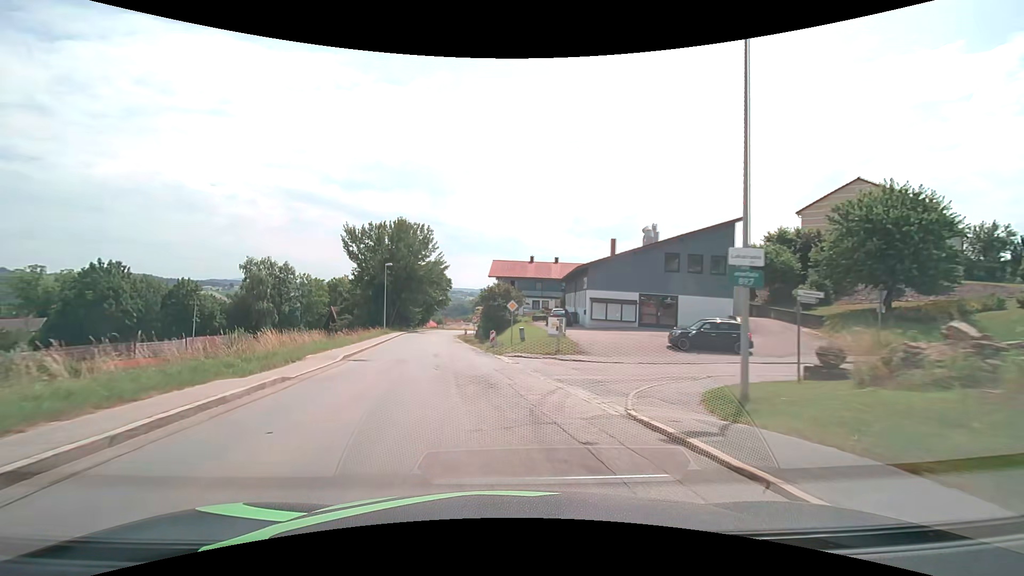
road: secondary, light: Day
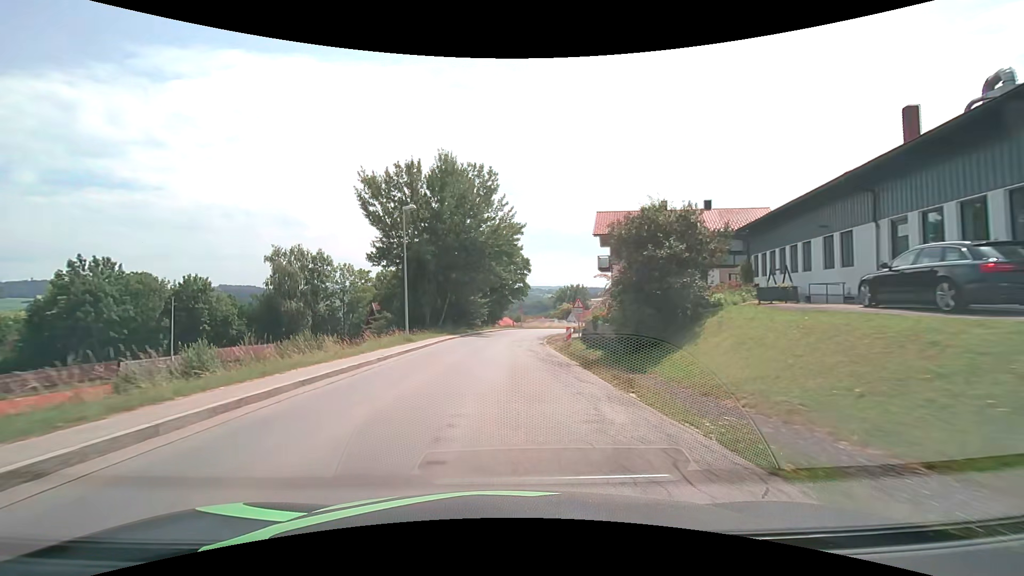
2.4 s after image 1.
(-3.5, +29.9) m; -9°
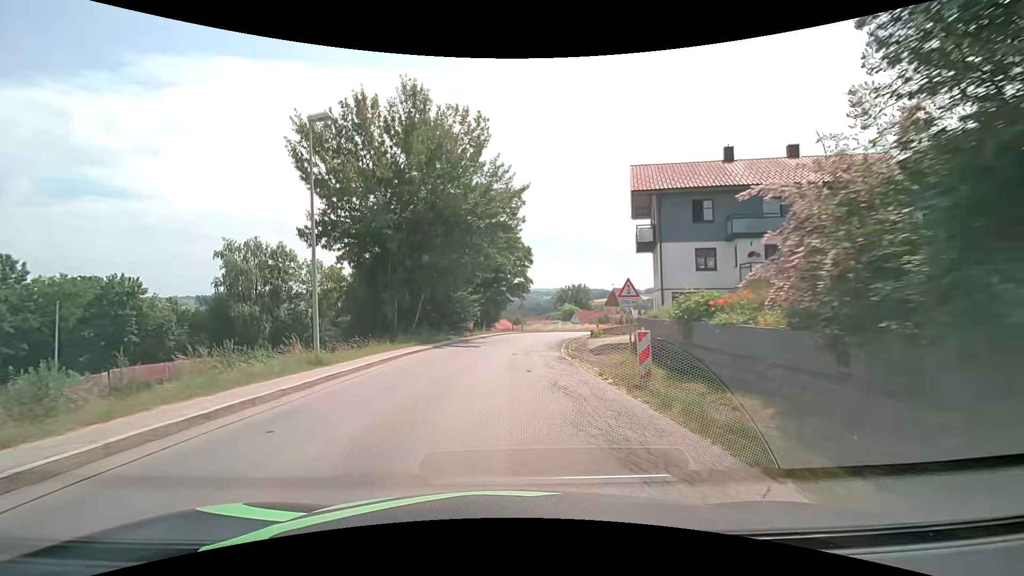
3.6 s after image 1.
(0.0, +13.9) m; +1°
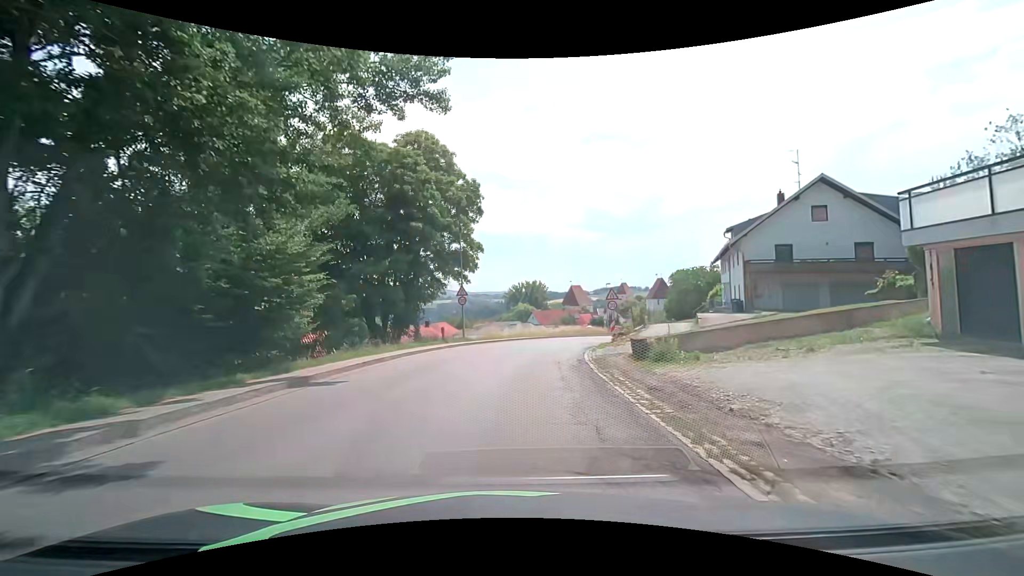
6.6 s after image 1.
(+1.0, +30.0) m; +6°
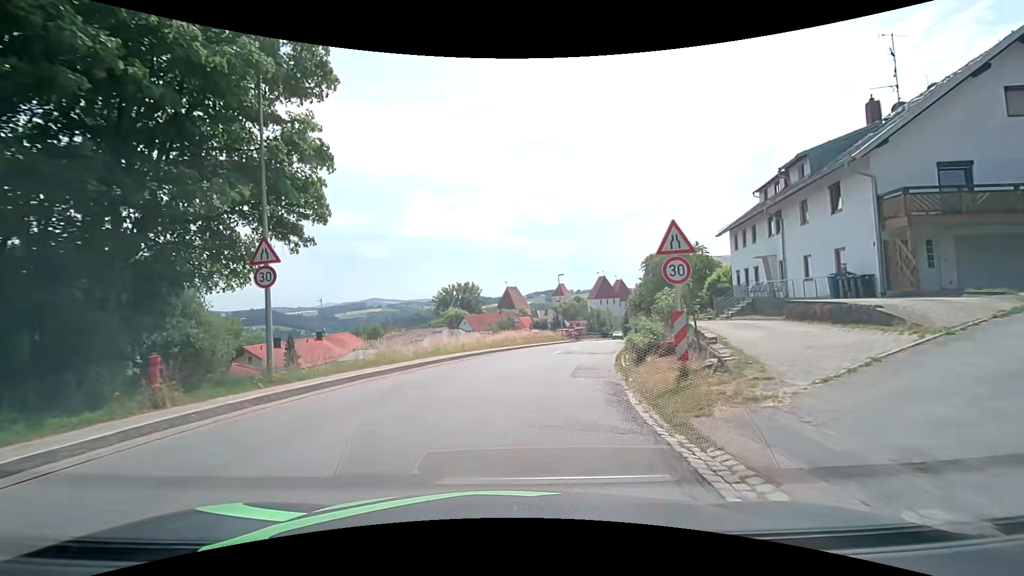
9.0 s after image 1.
(+1.0, +19.9) m; +6°
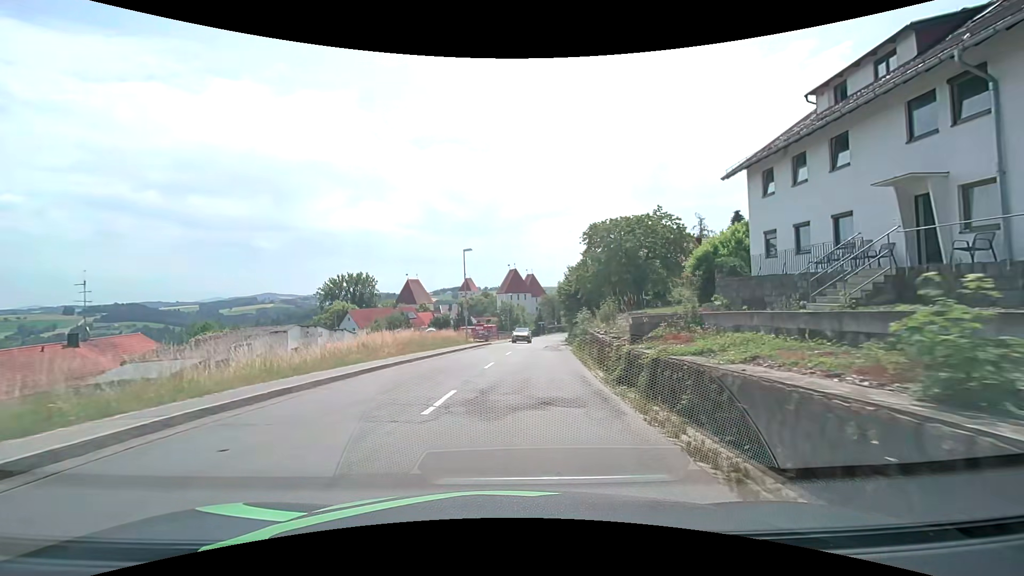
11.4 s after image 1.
(+1.9, +18.5) m; +11°
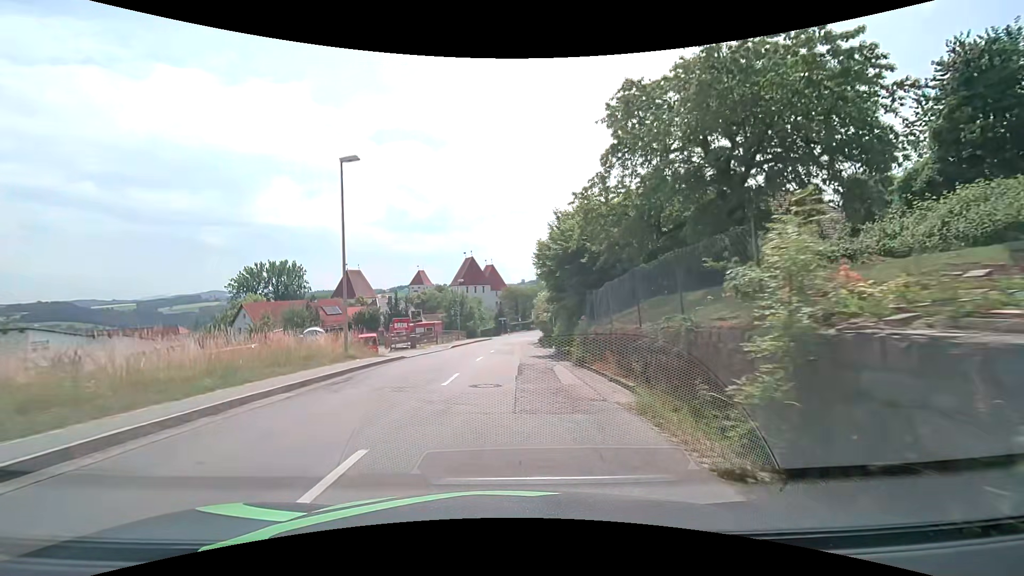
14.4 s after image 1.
(+1.2, +23.0) m; +5°
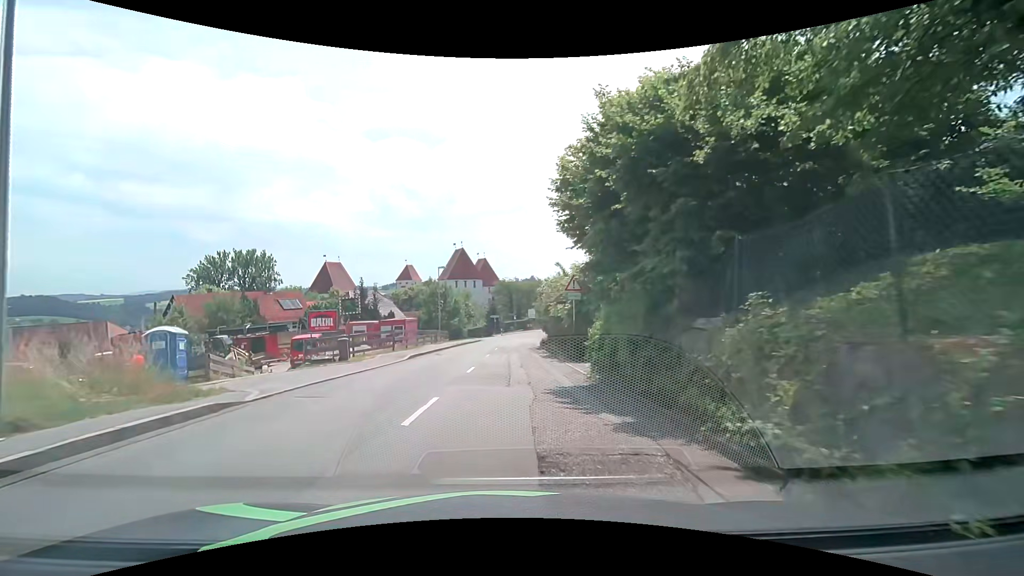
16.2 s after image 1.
(+0.1, +13.6) m; +2°
(0, +10) (0, +20) (0, +30) (0, +40) (0, +50) (+1, +60) (+3, +70) (+5, +79) (+9, +89) (+14, +97) m
